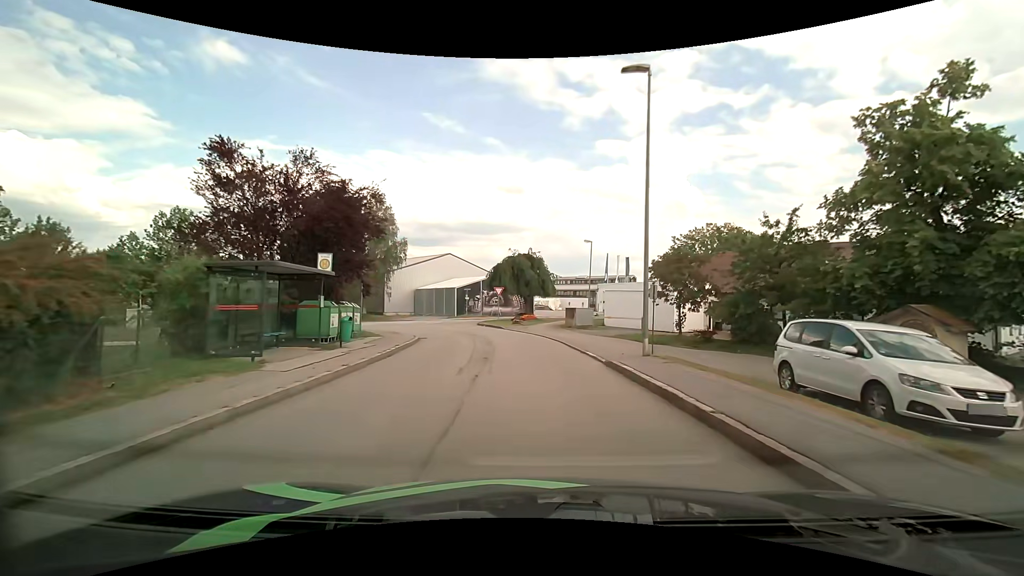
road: residential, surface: asphalt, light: Day
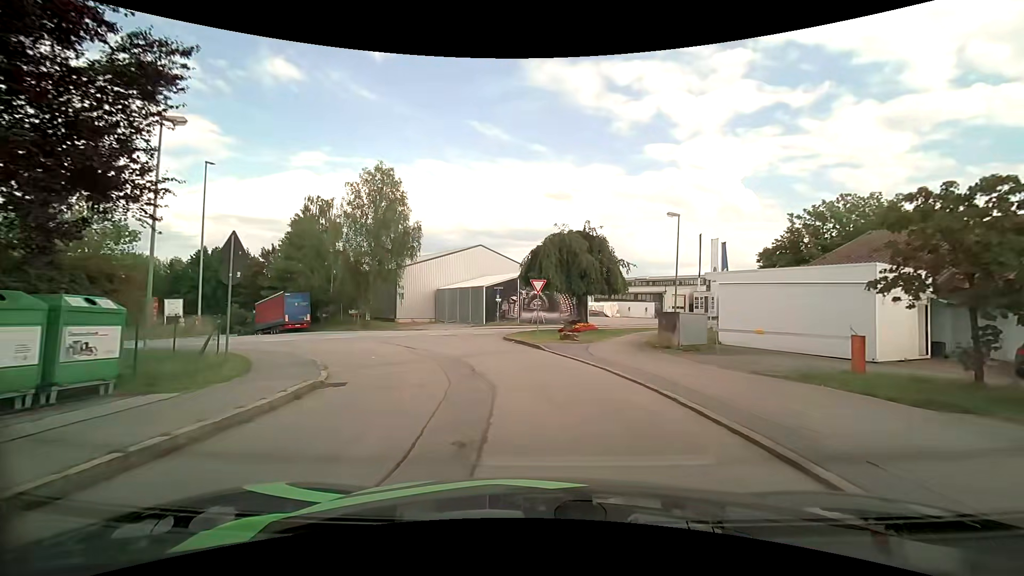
(-0.7, +15.2) m; -6°
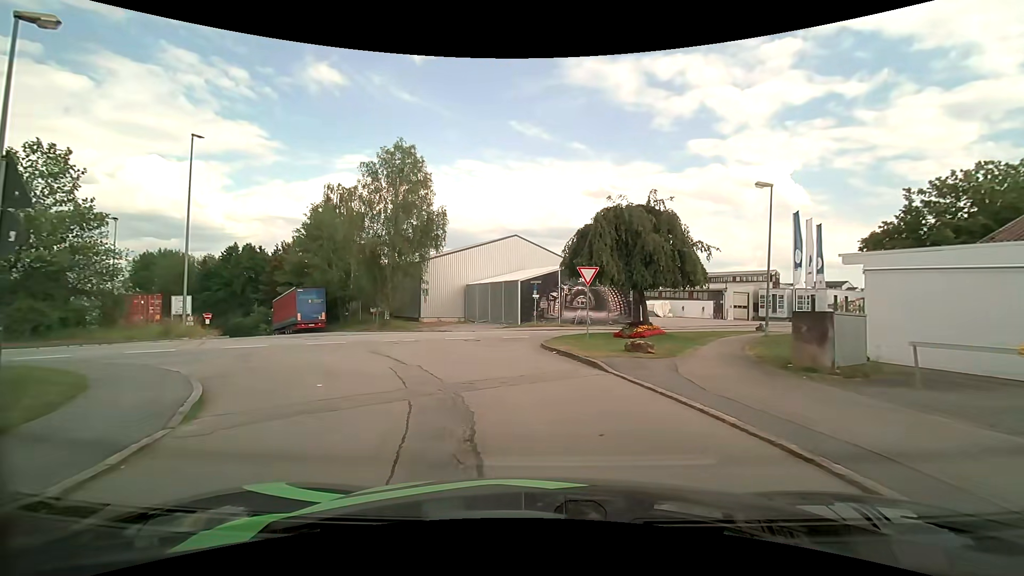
(-0.2, +6.7) m; -4°
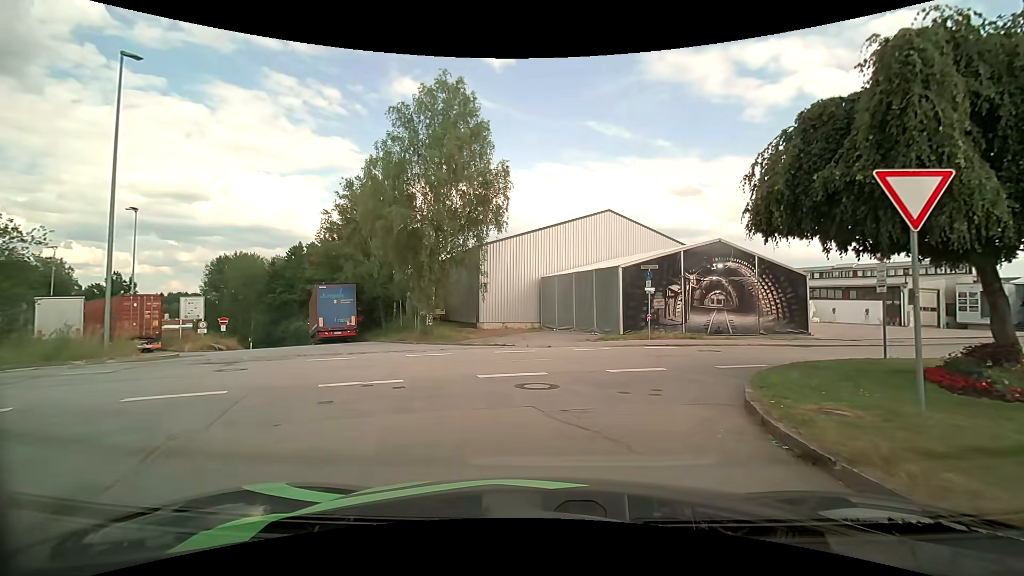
(-1.1, +12.8) m; -10°
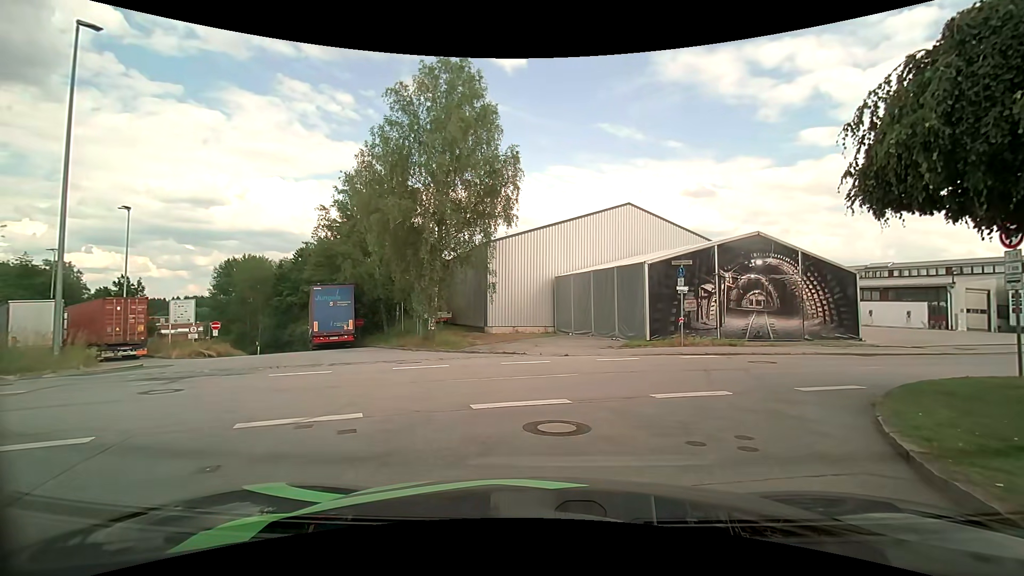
(0.0, +2.8) m; -1°
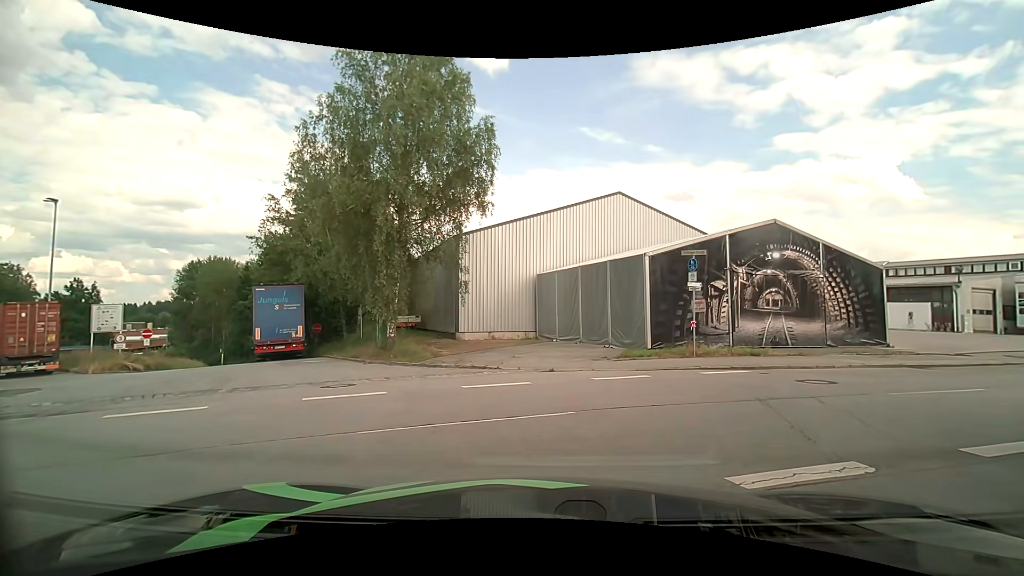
(0.0, +4.1) m; 0°
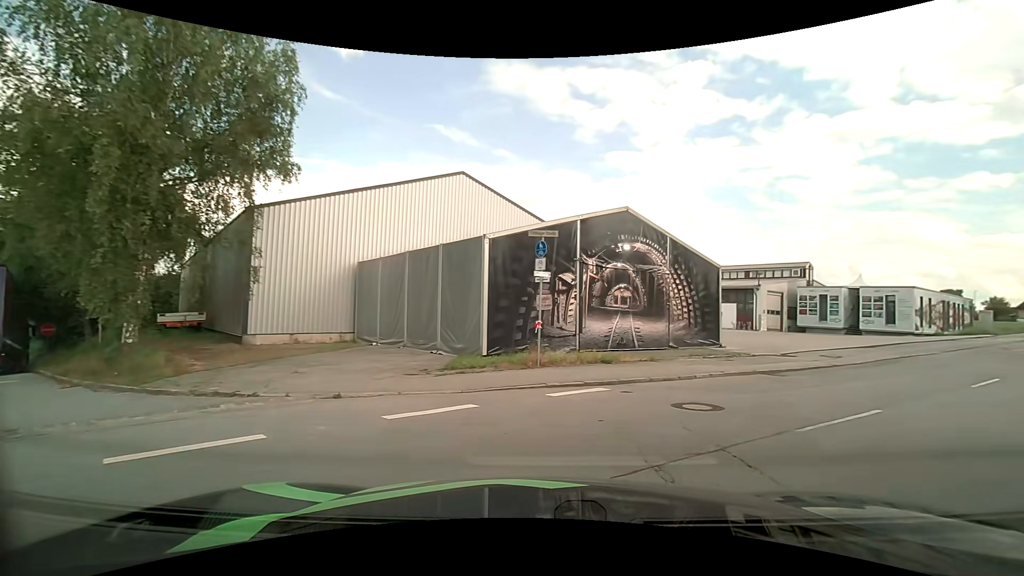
(+0.7, +4.6) m; +17°
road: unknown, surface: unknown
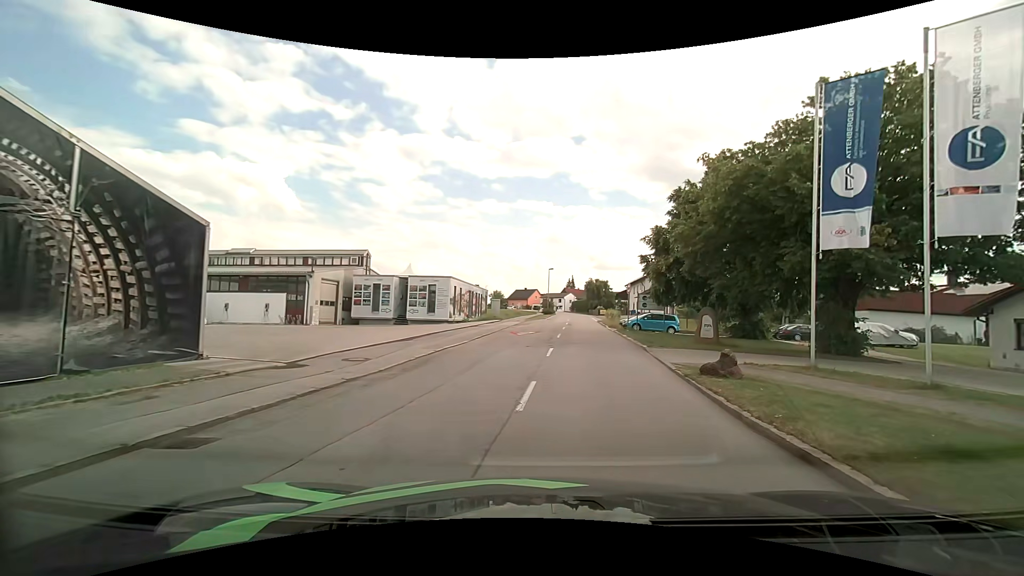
(+4.0, +8.0) m; +47°
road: tertiary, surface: asphalt
(+1, +10) (+2, +20) (+3, +30) (+3, +40) (+4, +50) (+5, +60) (+6, +70) (+7, +80) (+7, +90) (+8, +100) m
